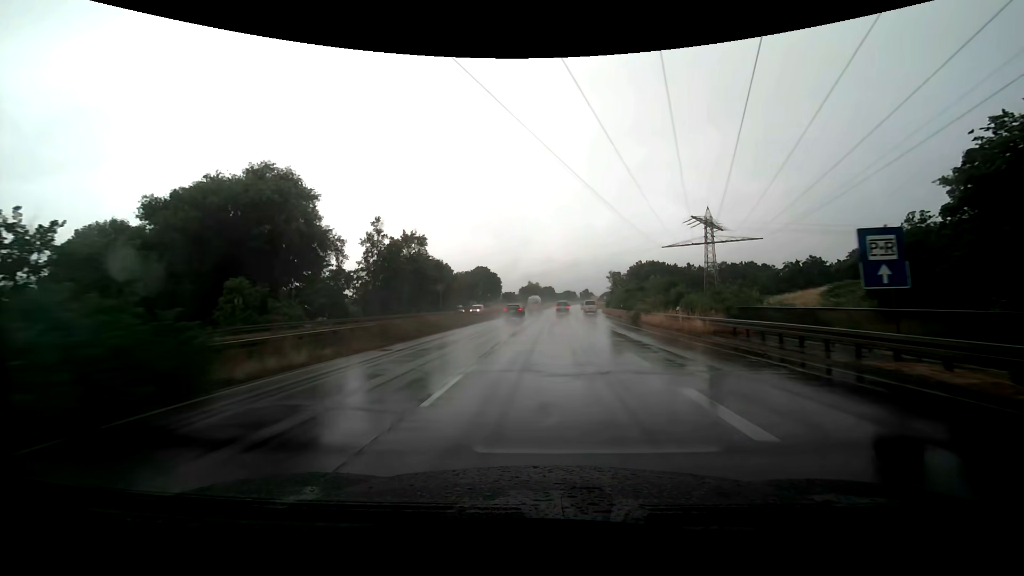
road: trunk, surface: asphalt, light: Day
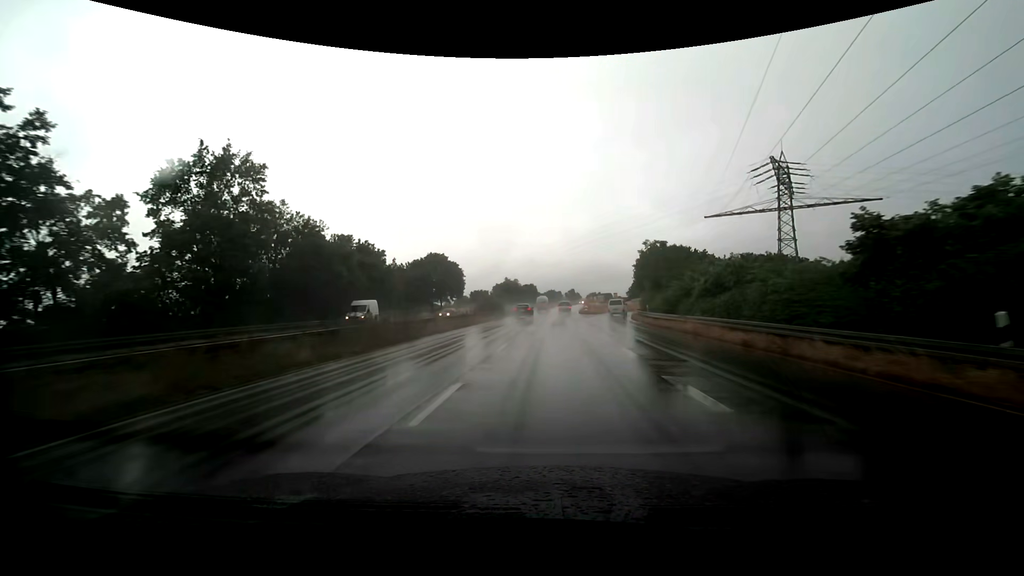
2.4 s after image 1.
(+0.9, +46.9) m; +2°
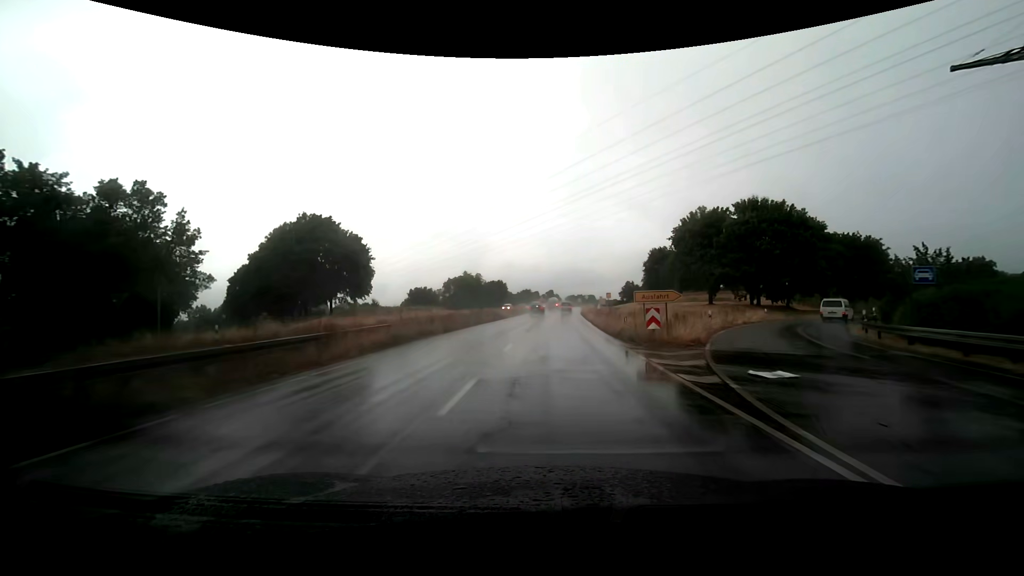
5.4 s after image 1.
(+1.1, +54.1) m; +3°
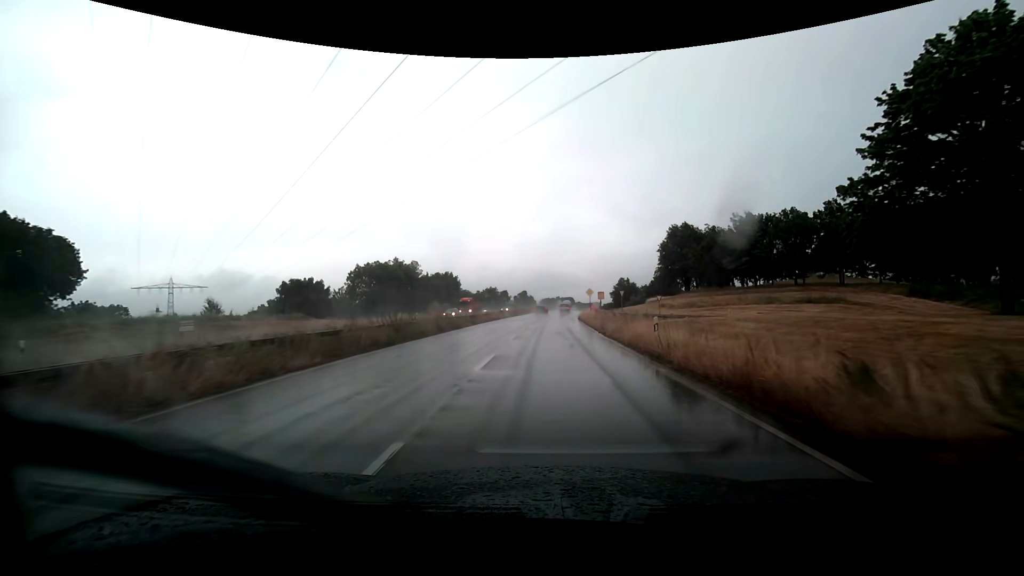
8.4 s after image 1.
(+1.3, +49.7) m; +3°
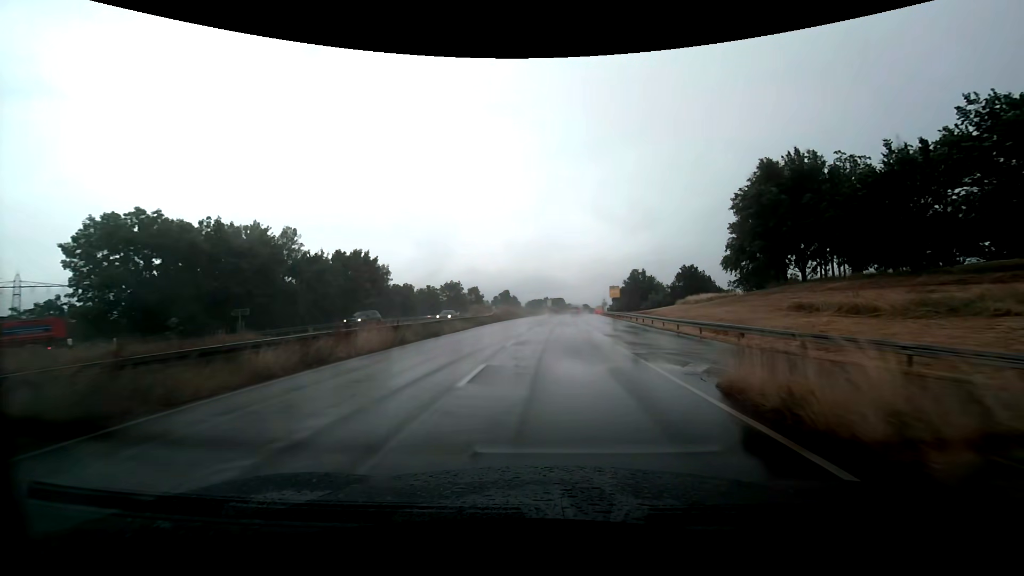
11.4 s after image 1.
(+0.8, +46.8) m; +2°
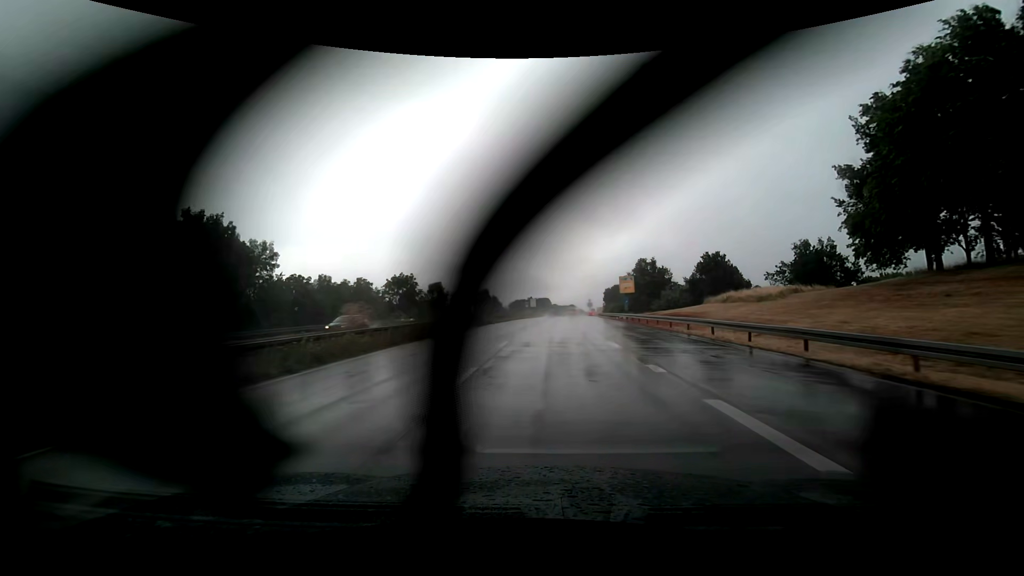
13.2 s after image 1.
(+0.3, +27.5) m; +1°
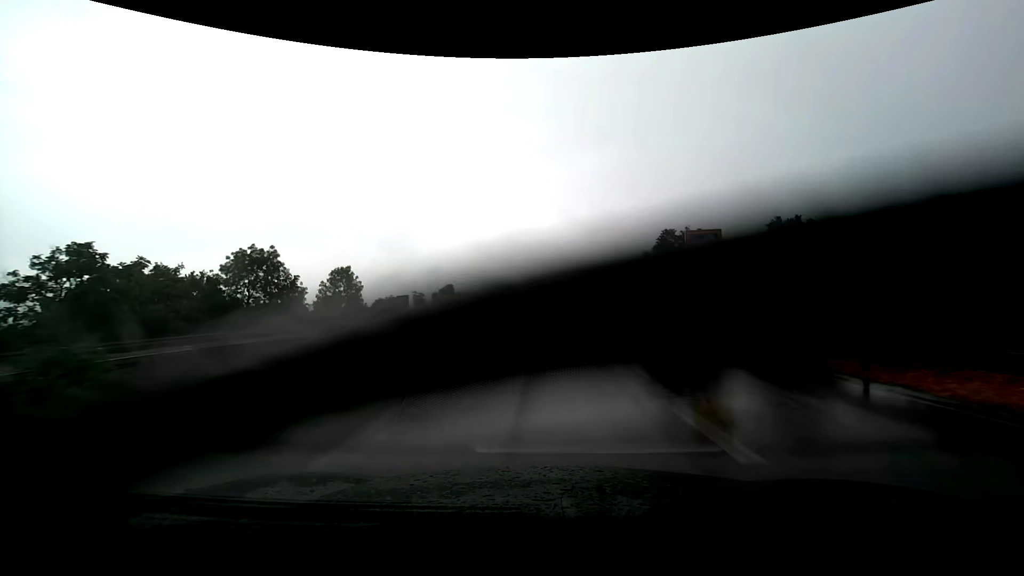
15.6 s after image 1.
(+0.8, +35.7) m; +2°
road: trunk_link
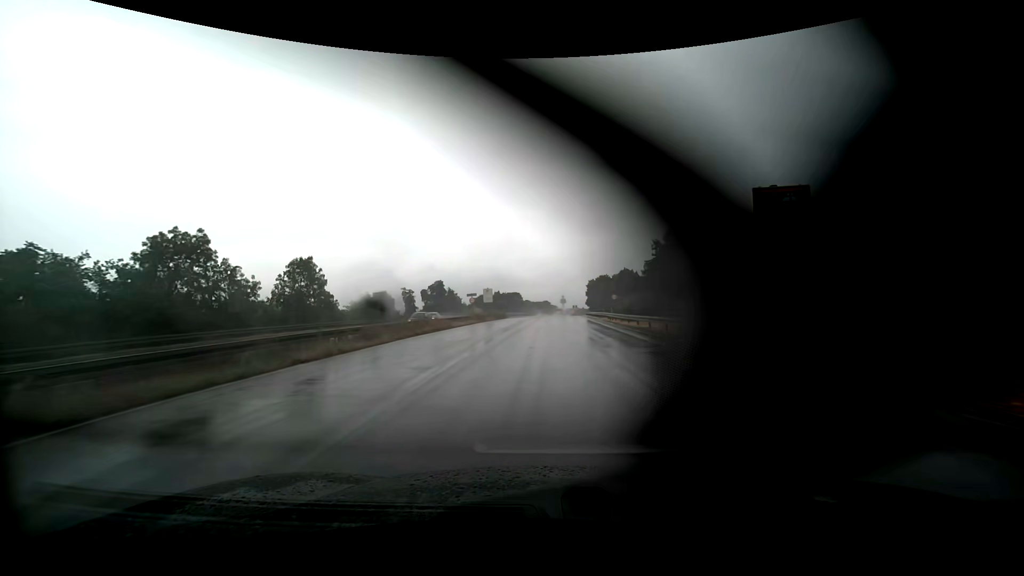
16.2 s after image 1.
(+0.1, +8.6) m; +1°
(0, +10) (0, +20) (+1, +30) (+2, +40) (+3, +50) (+3, +60) (+3, +70) (+4, +80) (+4, +90) (+5, +100) m
